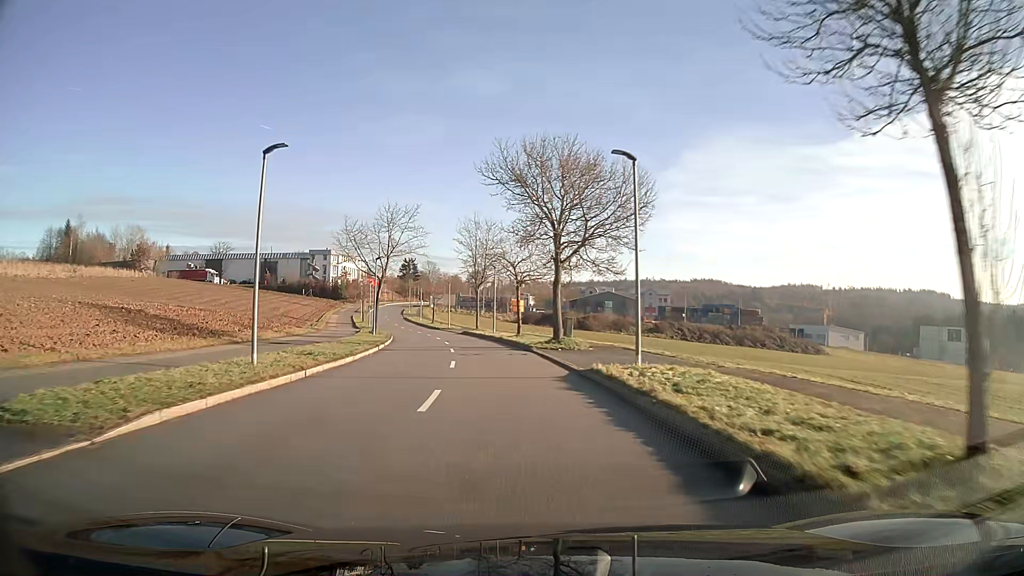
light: Day
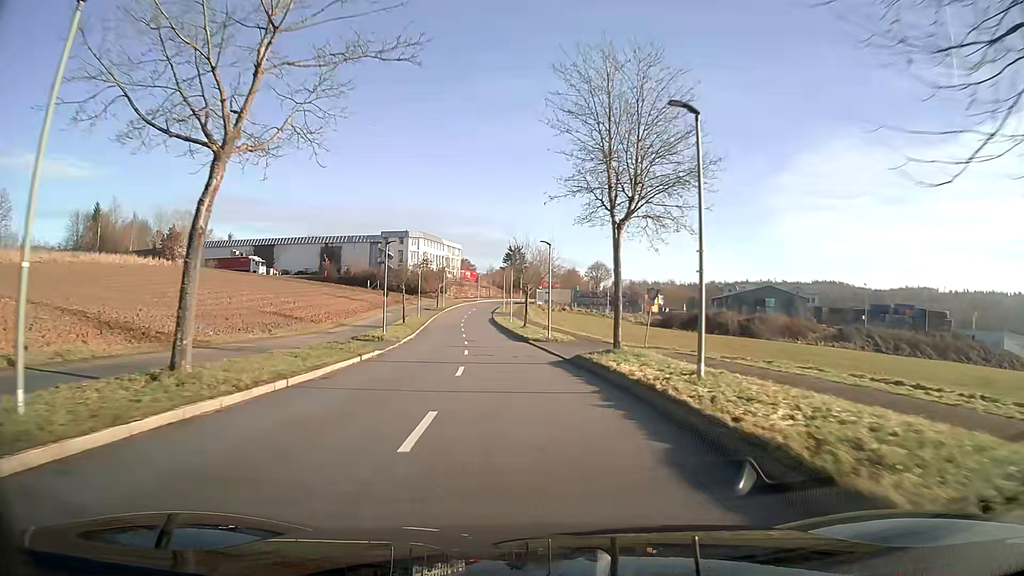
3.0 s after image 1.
(-3.6, +39.4) m; -10°
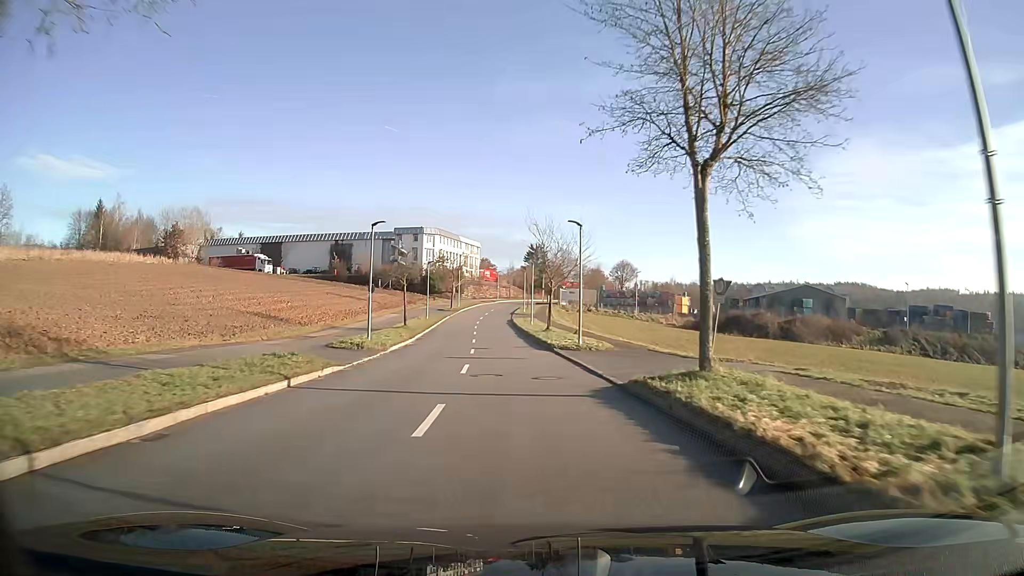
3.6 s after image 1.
(-0.1, +8.2) m; -2°
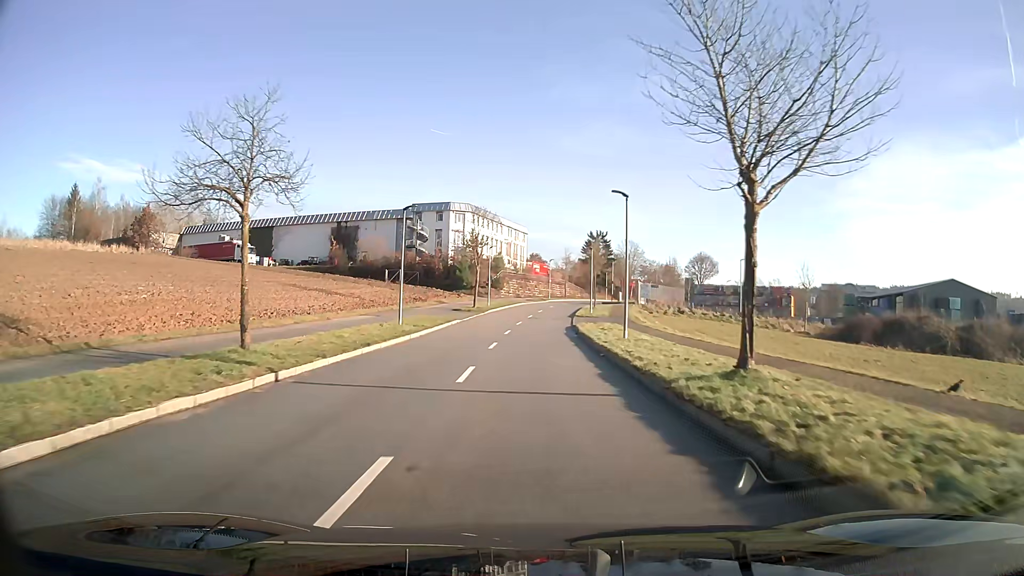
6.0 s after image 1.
(-1.3, +31.7) m; -4°
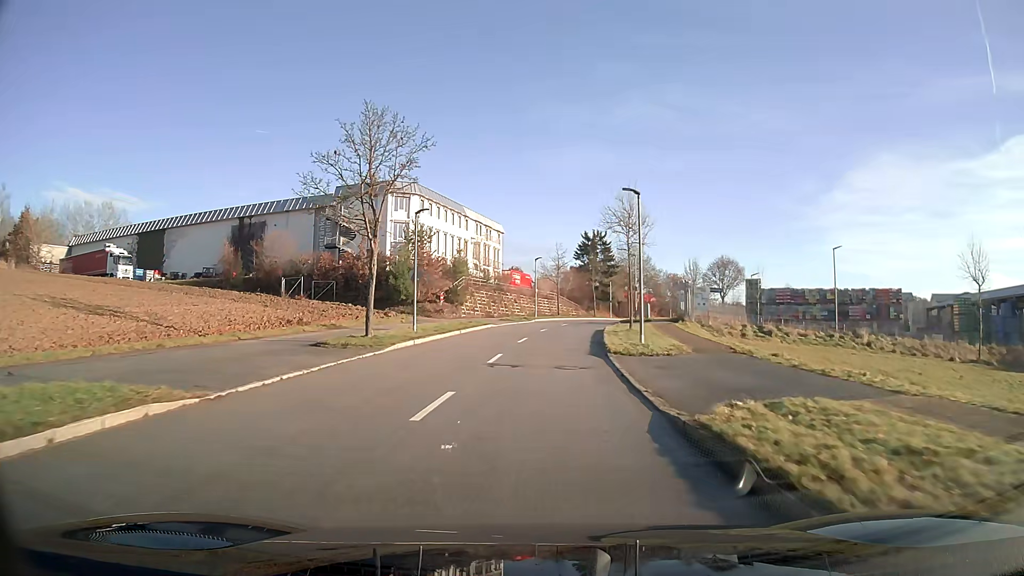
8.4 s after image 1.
(+0.4, +30.7) m; +2°
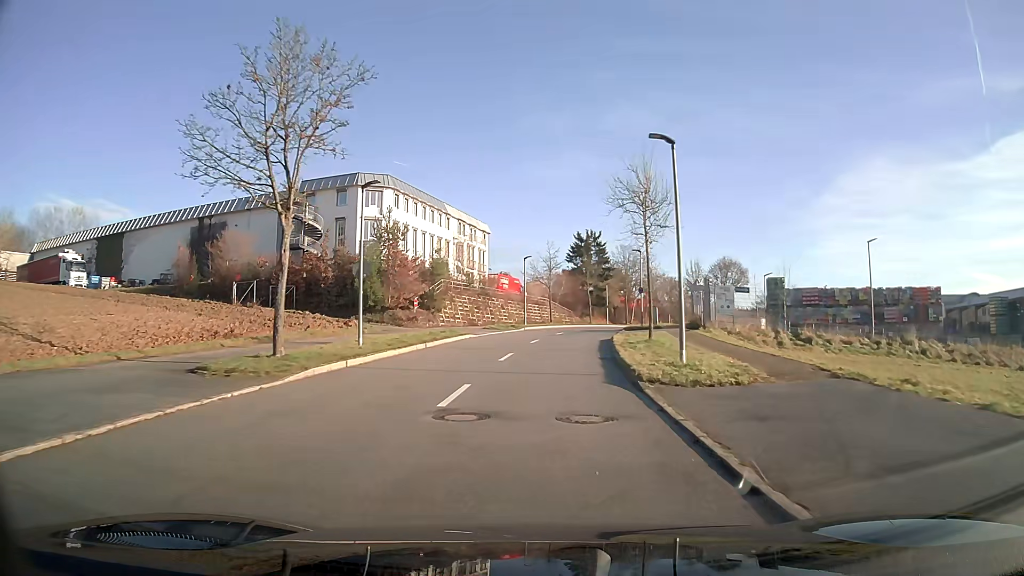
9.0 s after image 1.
(+0.1, +7.6) m; +1°
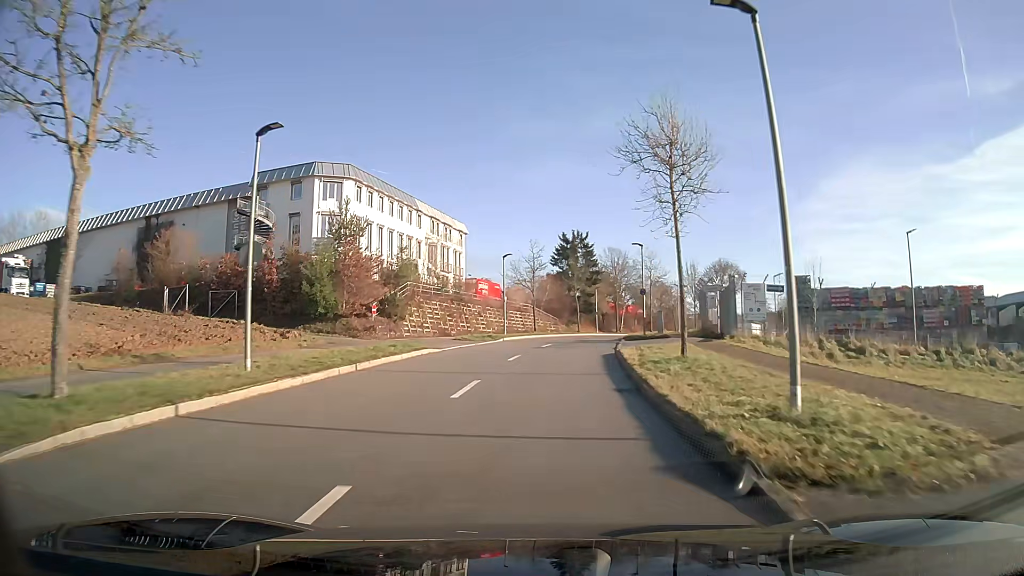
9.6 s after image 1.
(+0.1, +7.5) m; +1°
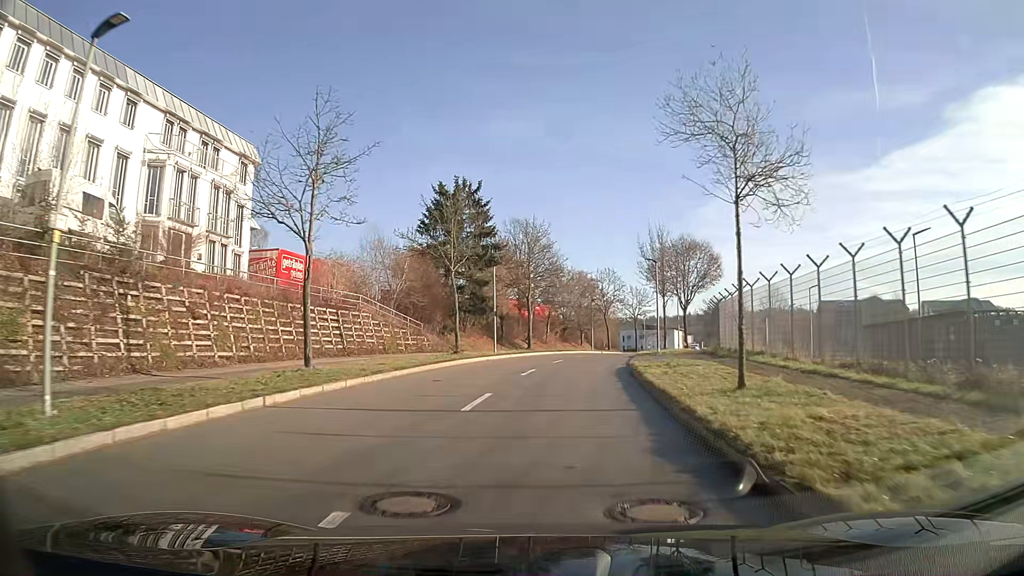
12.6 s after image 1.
(+2.8, +36.3) m; +9°
(0, +10) (+1, +20) (+2, +30) (+4, +40) (+6, +49) (+9, +59) (+12, +69) (+16, +78) (+19, +87) (+22, +97) m
